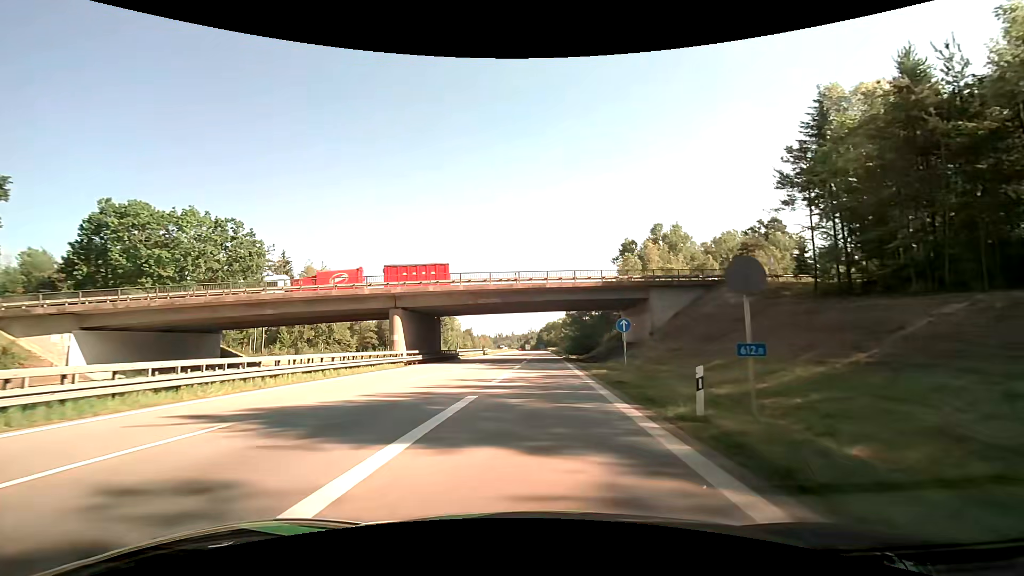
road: motorway_link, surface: asphalt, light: Day
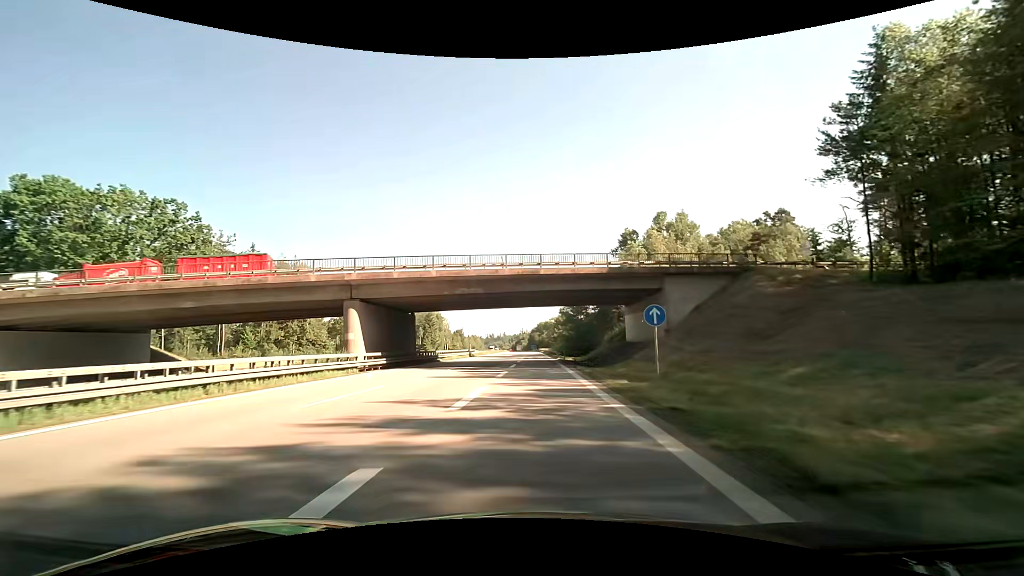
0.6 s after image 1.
(+0.1, +8.2) m; +1°
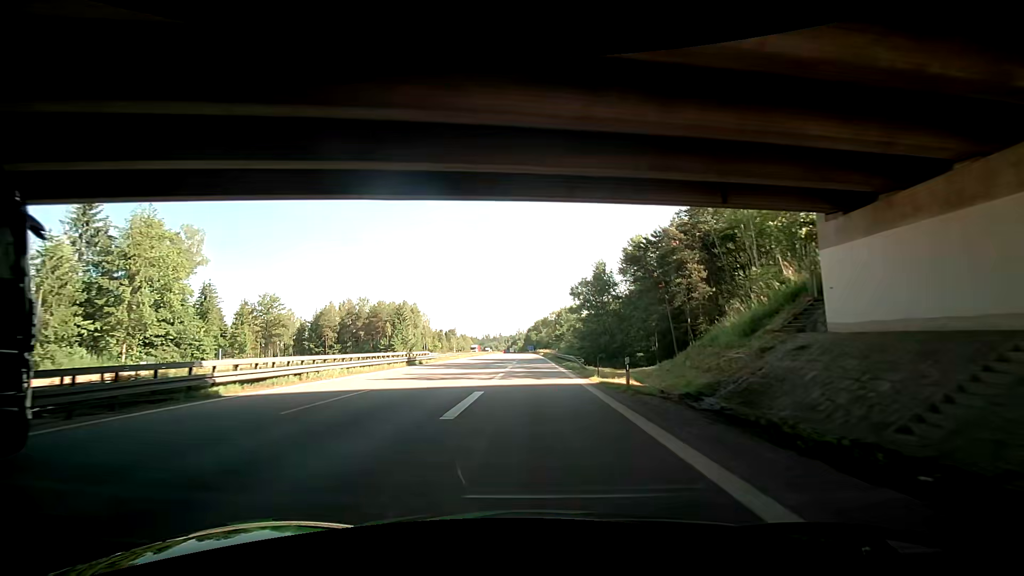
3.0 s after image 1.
(+0.3, +37.9) m; +1°
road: motorway
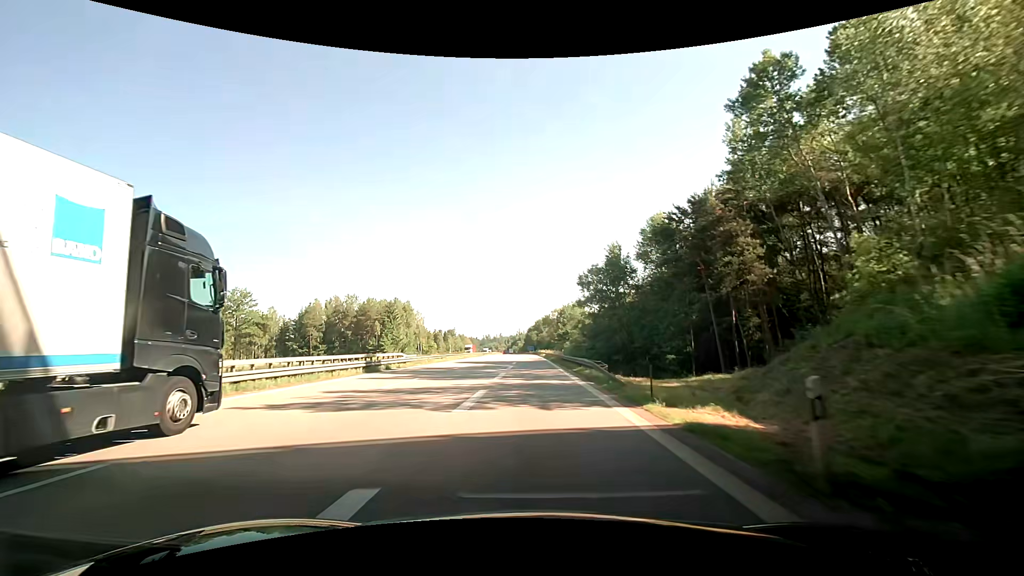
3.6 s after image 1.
(-0.1, +11.0) m; -1°
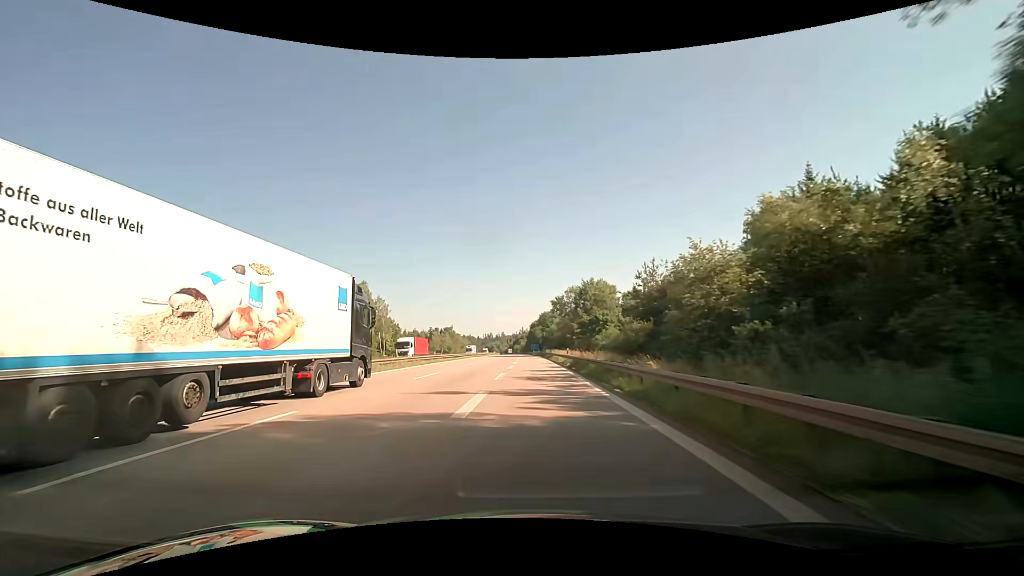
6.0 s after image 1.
(-0.7, +50.0) m; -1°
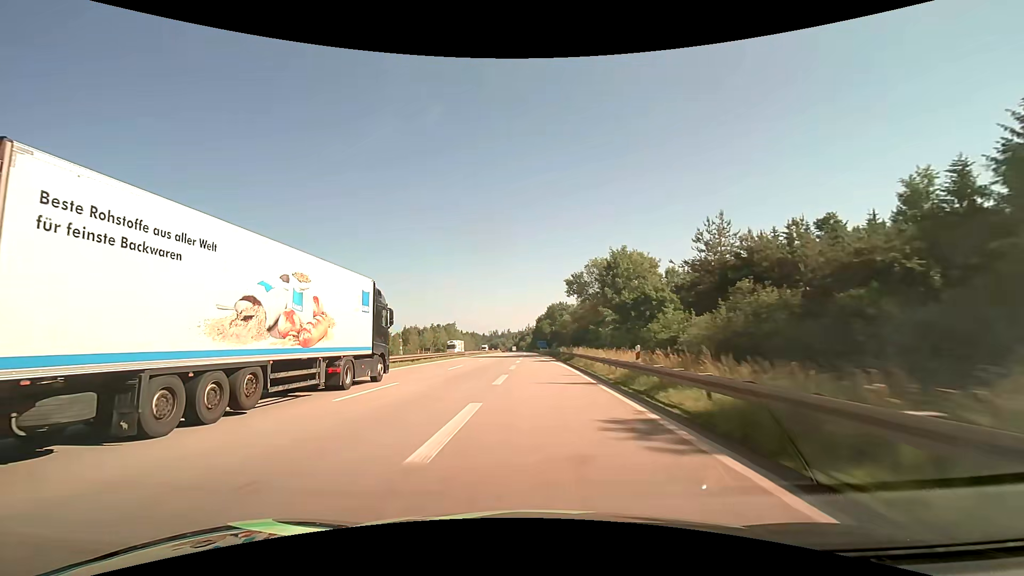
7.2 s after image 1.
(-0.1, +28.2) m; -1°
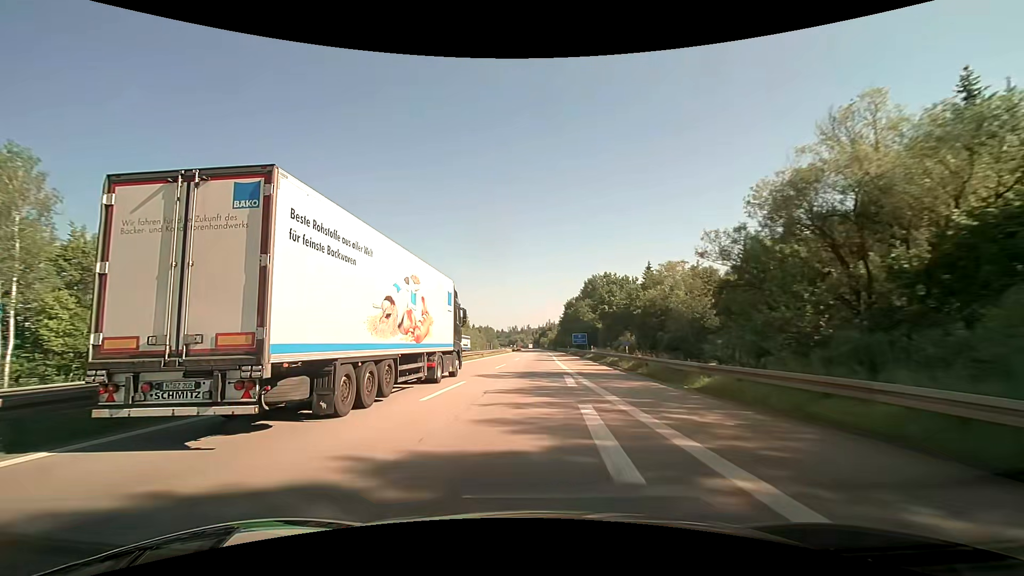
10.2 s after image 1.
(-2.3, +72.9) m; -2°
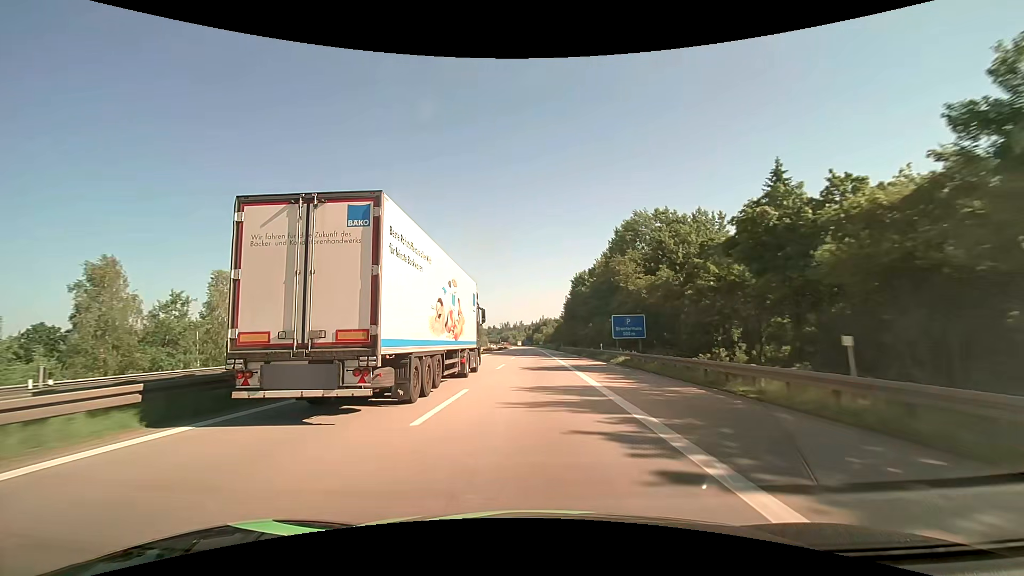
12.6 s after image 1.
(+0.6, +57.8) m; +1°
(0, +10) (0, +20) (0, +30) (0, +40) (0, +50) (0, +60) (0, +70) (0, +80) (0, +90) (0, +100) m
